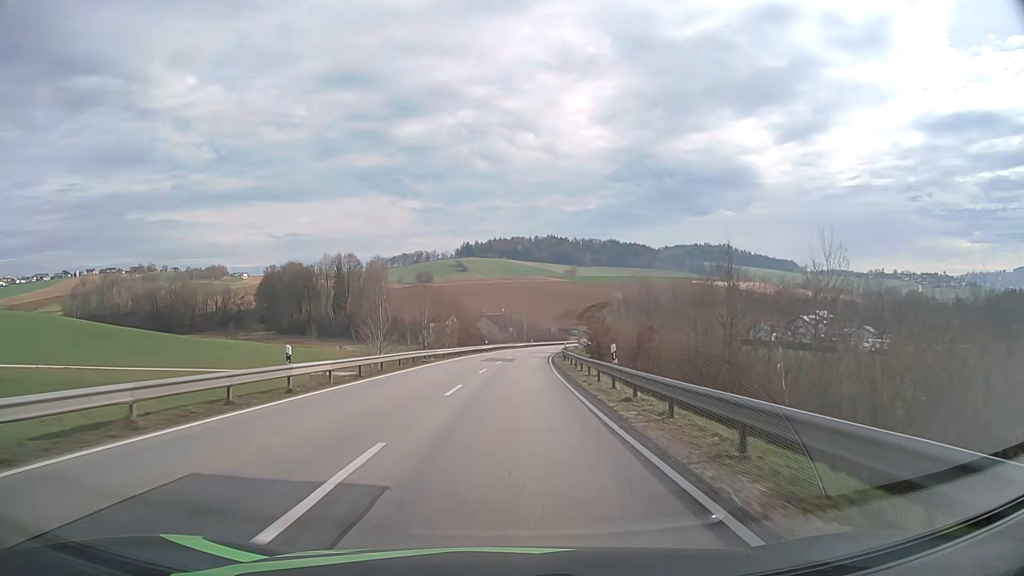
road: secondary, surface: asphalt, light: Day
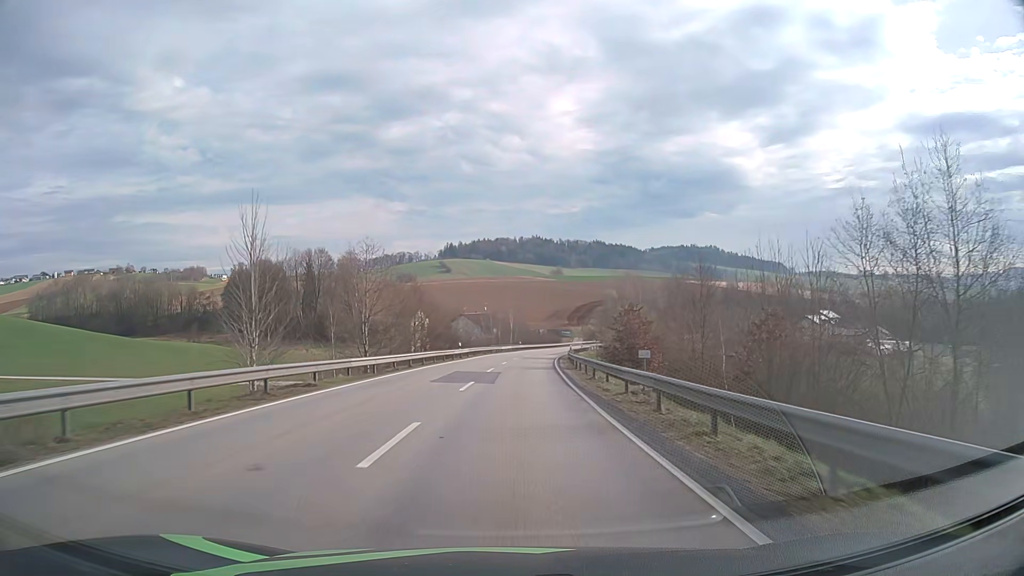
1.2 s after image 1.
(+0.2, +22.1) m; +1°
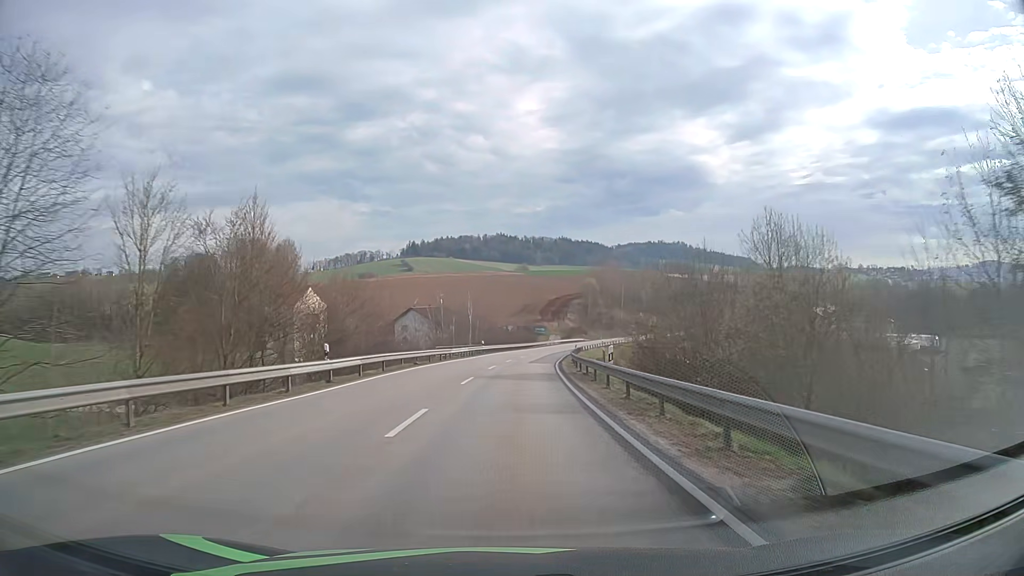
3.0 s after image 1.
(+0.9, +33.8) m; +3°
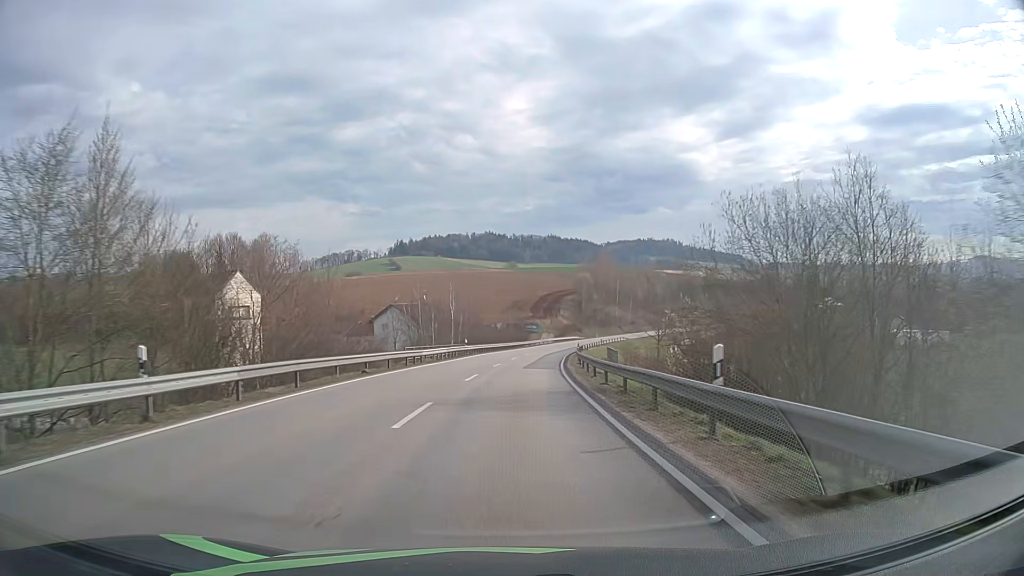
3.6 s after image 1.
(+0.1, +11.4) m; +1°
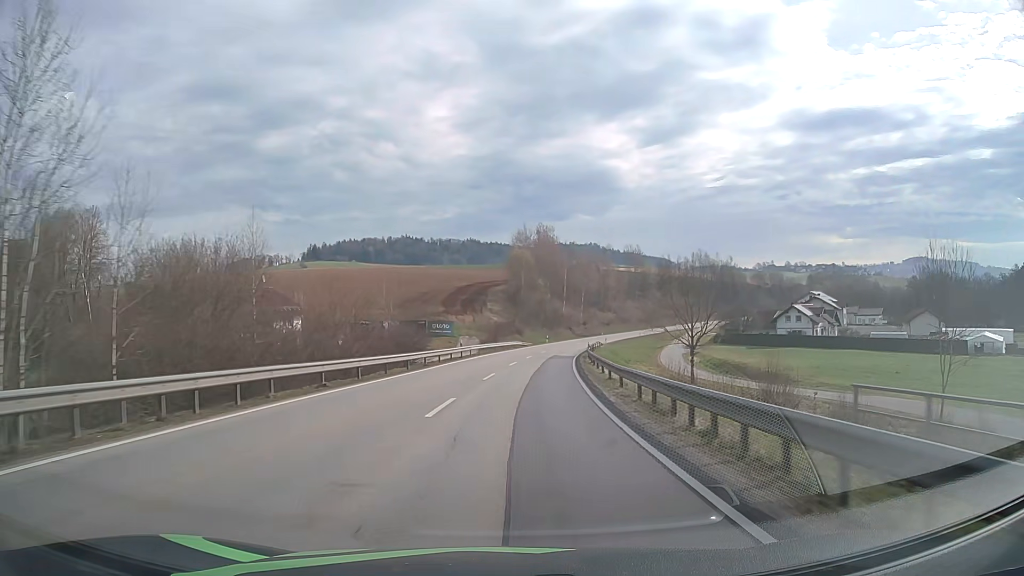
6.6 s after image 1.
(+3.2, +57.8) m; +7°
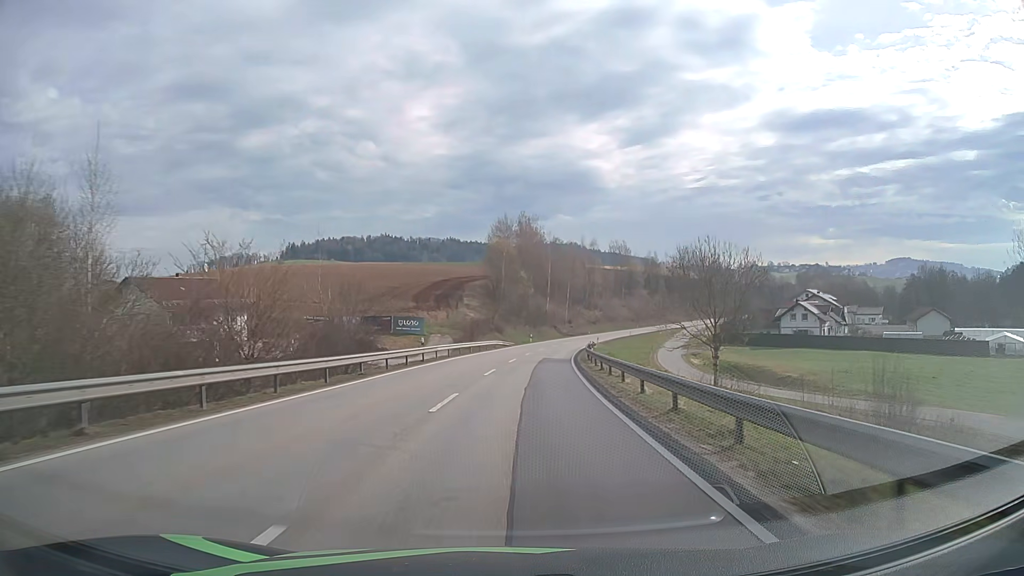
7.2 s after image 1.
(+0.1, +11.8) m; +1°
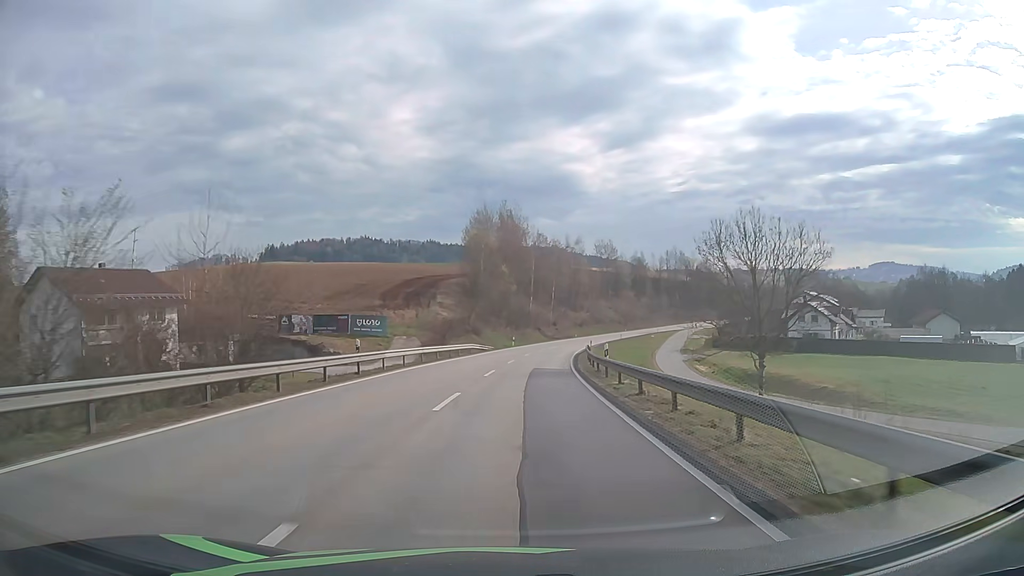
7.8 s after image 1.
(+0.2, +11.8) m; +2°
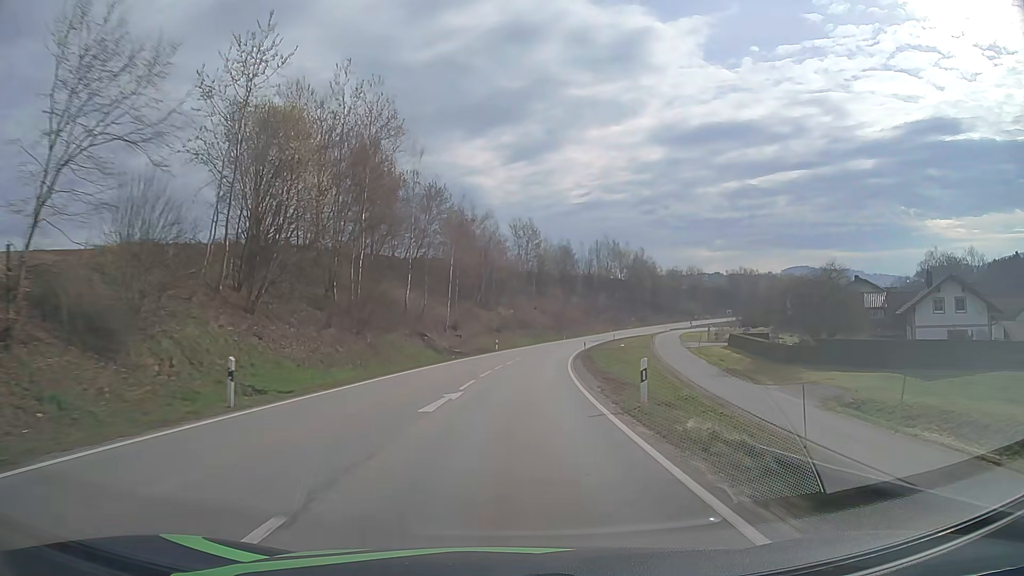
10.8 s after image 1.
(+4.5, +59.6) m; +8°
(0, +10) (0, +20) (+1, +30) (+2, +40) (+3, +50) (+4, +60) (+5, +70) (+7, +80) (+9, +89) (+11, +99) m
